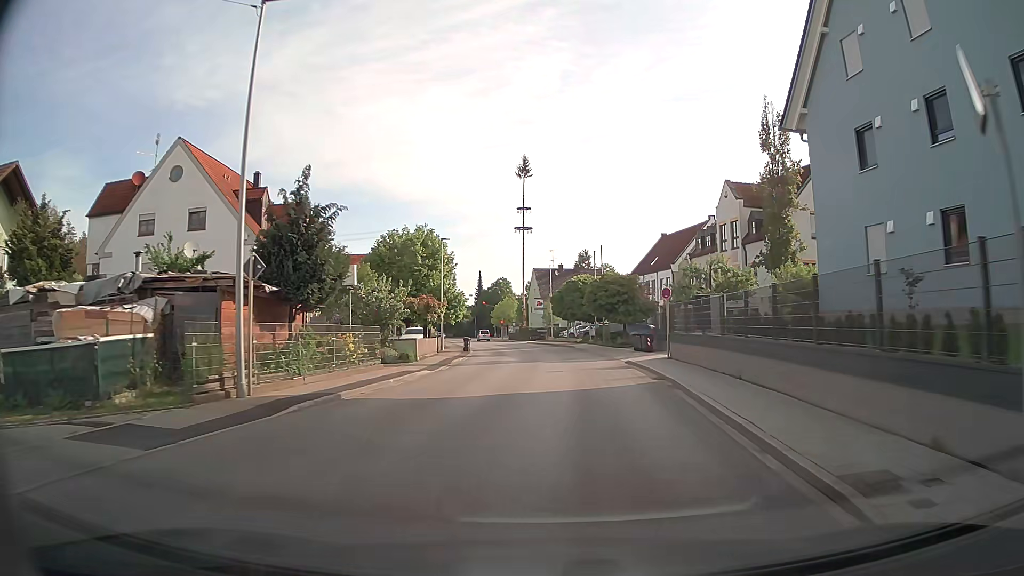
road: secondary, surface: asphalt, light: Day
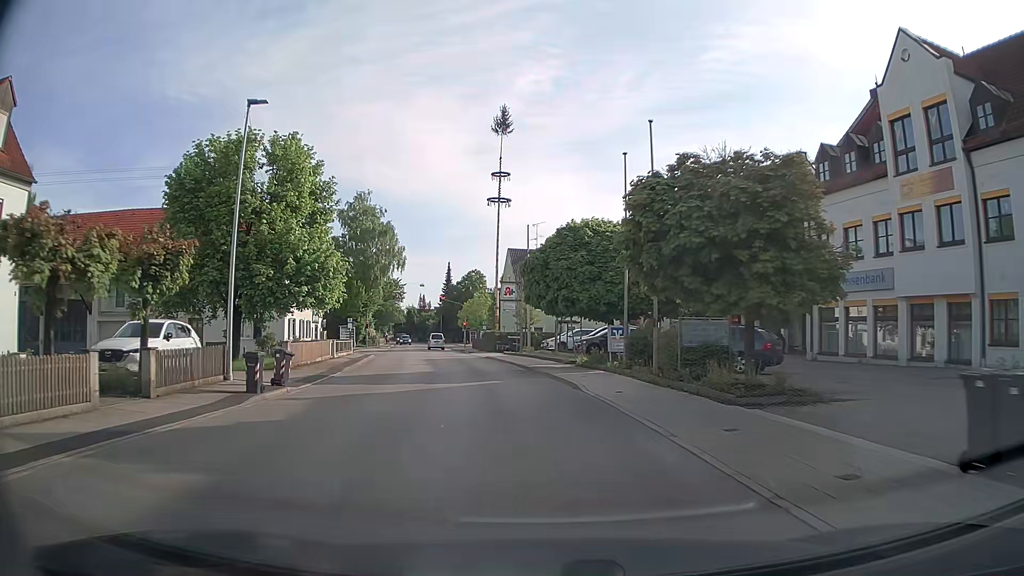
(+0.8, +31.3) m; +1°
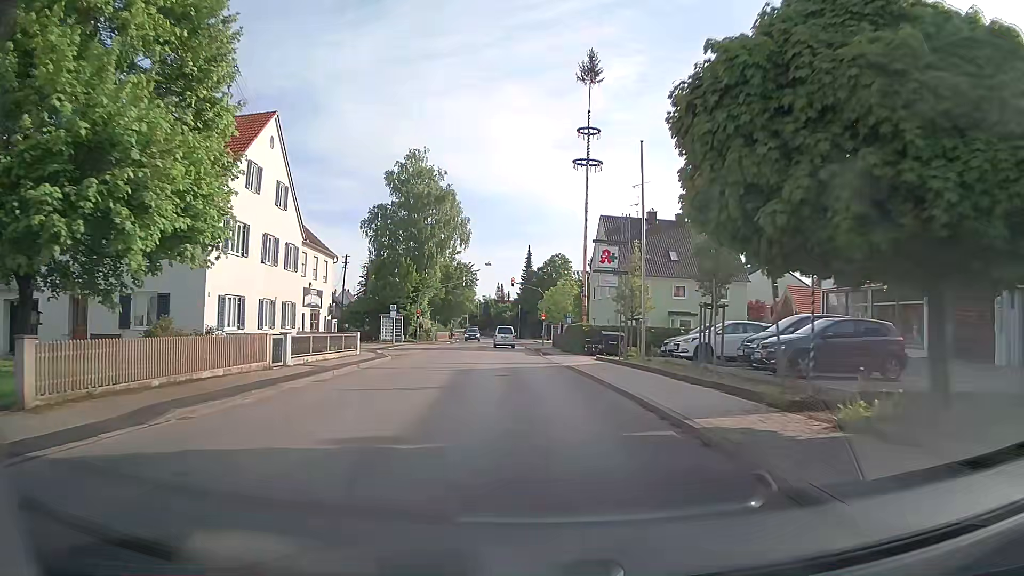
(-1.1, +18.4) m; -6°
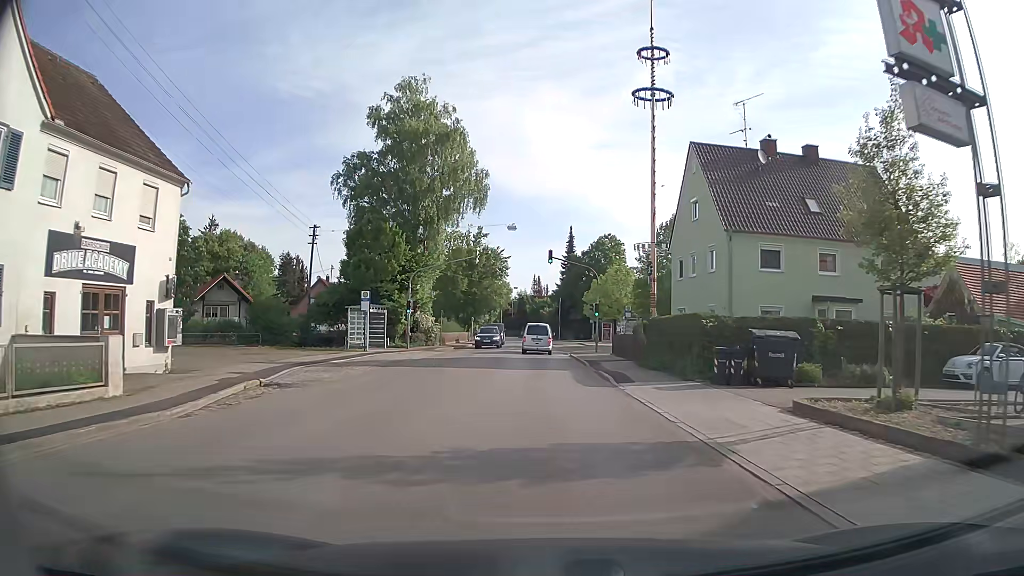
(-1.0, +22.0) m; -3°
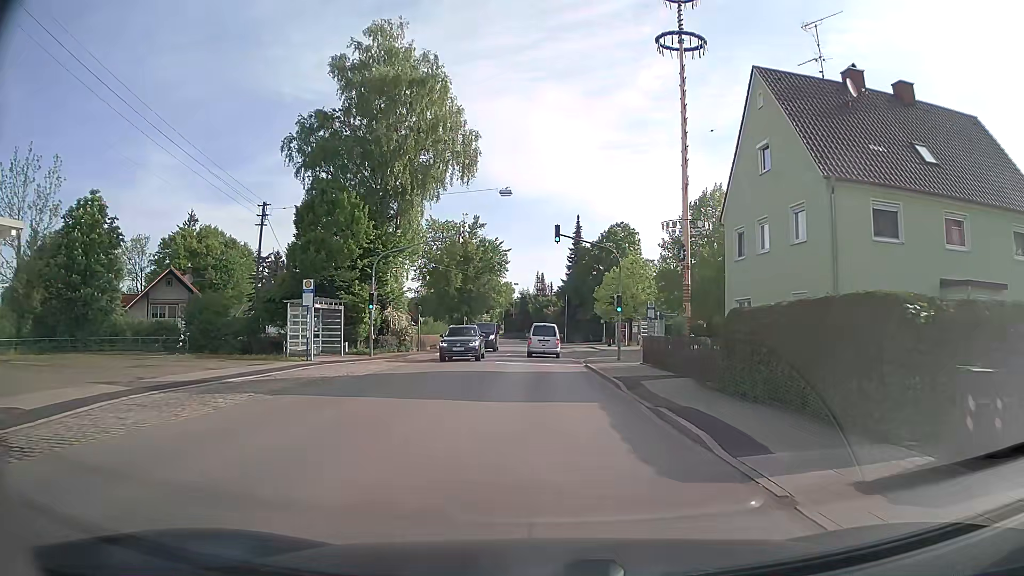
(-0.1, +10.9) m; 0°
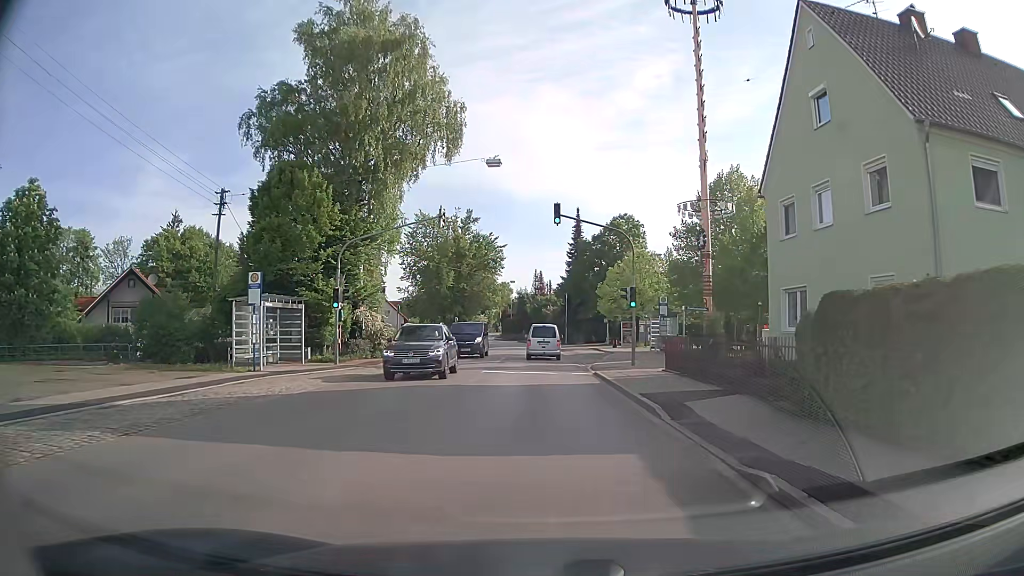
(0.0, +5.7) m; -1°
